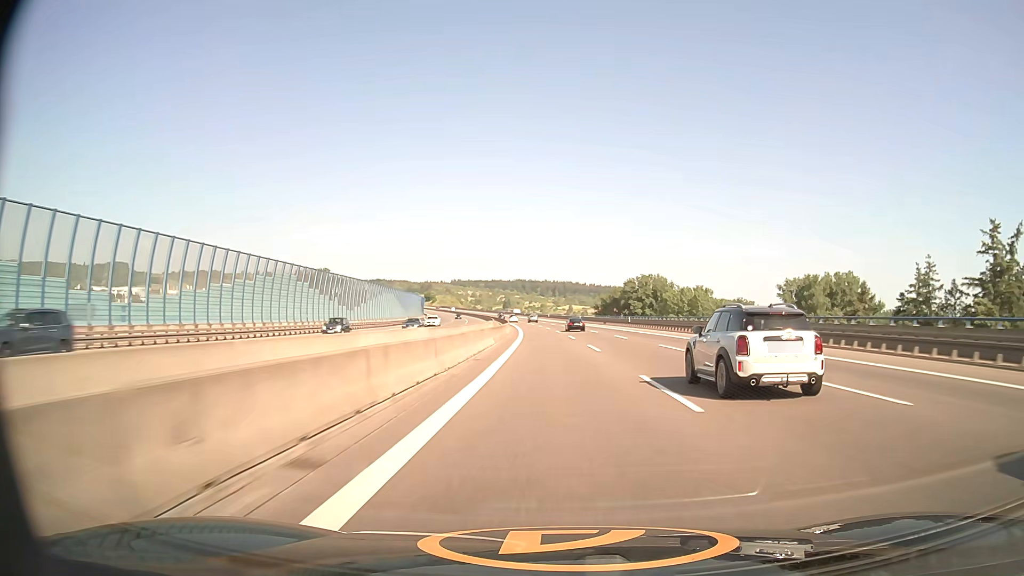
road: motorway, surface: asphalt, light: Day
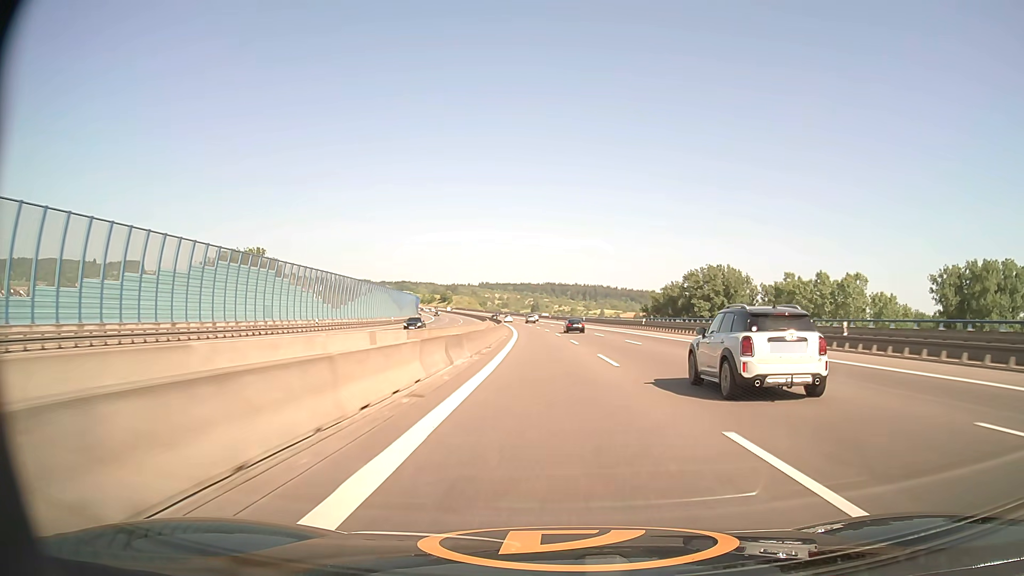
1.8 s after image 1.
(-1.2, +61.4) m; -2°
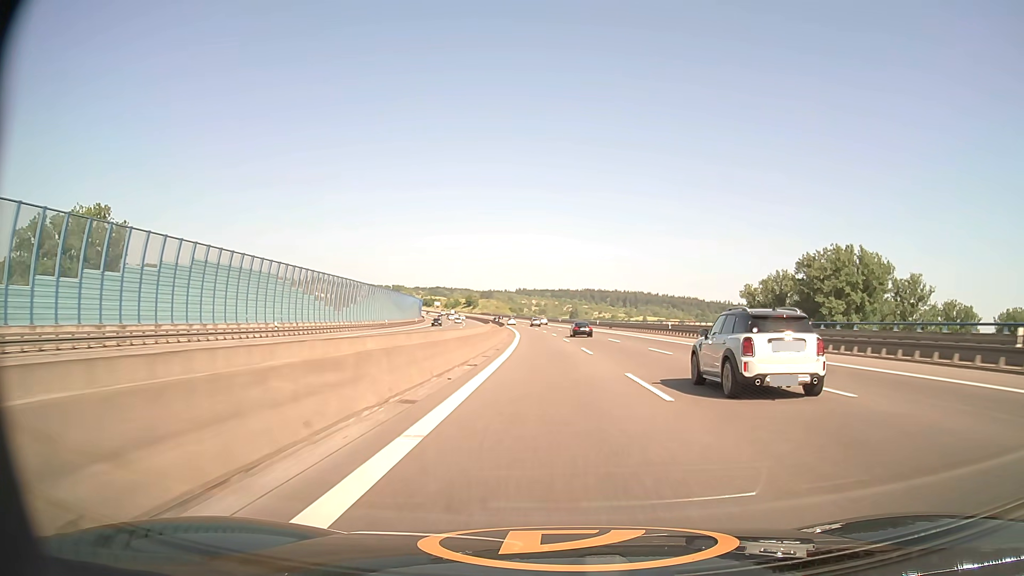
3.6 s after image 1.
(-1.7, +61.3) m; -3°
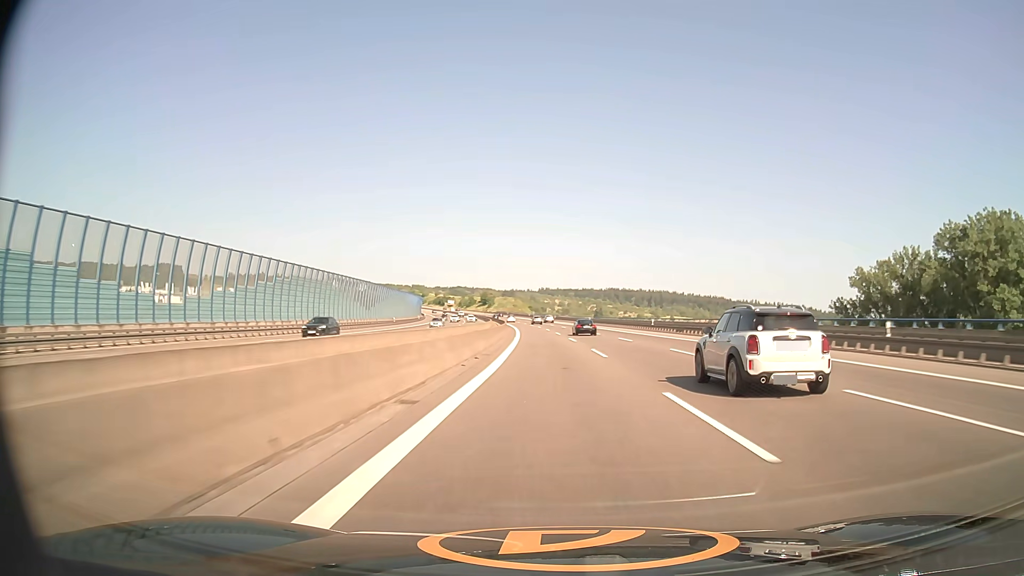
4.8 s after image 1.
(-0.7, +41.0) m; -2°
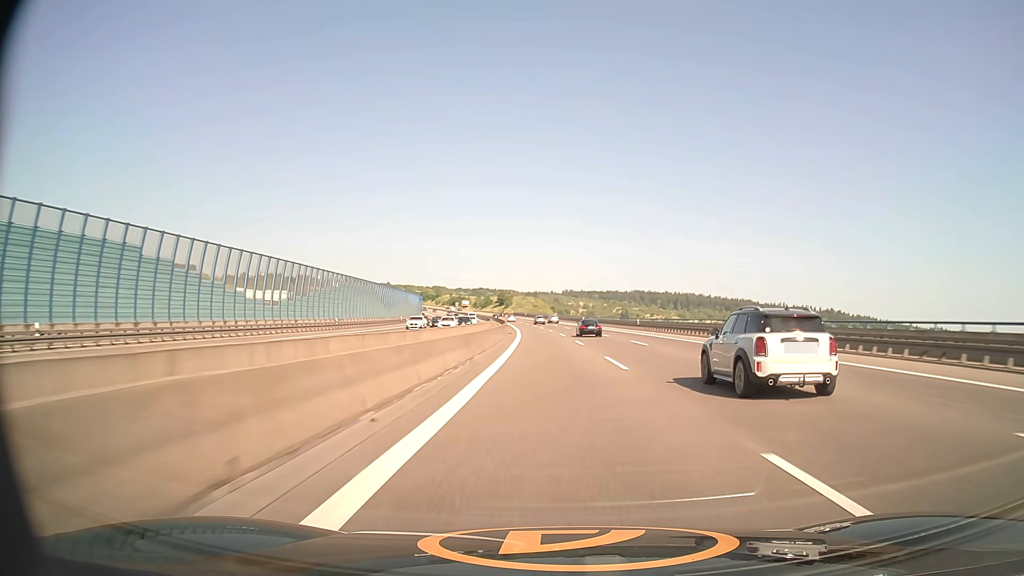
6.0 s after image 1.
(-0.7, +40.9) m; -2°
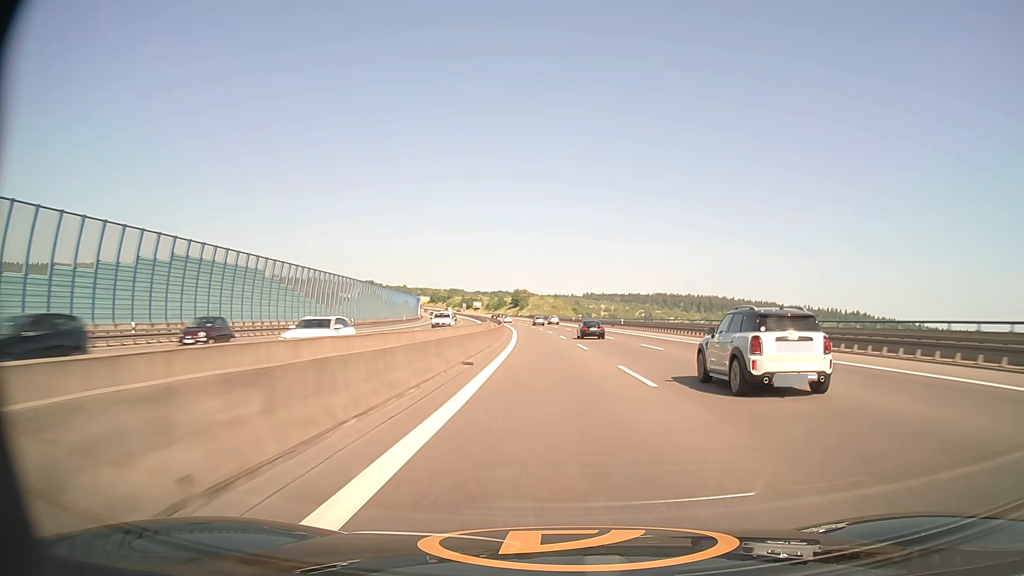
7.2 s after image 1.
(-0.7, +40.6) m; -2°
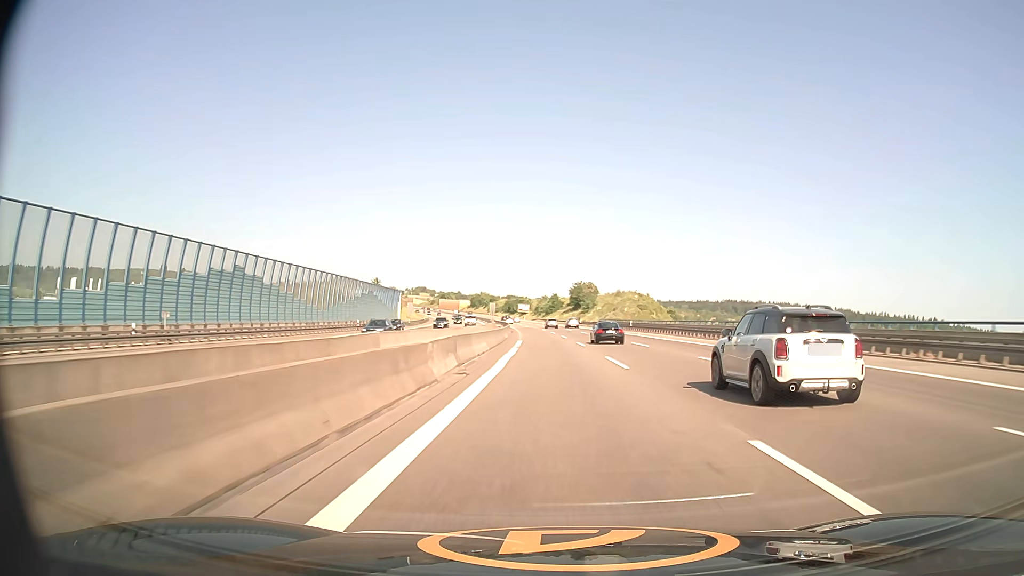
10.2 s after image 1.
(-4.6, +101.0) m; -5°
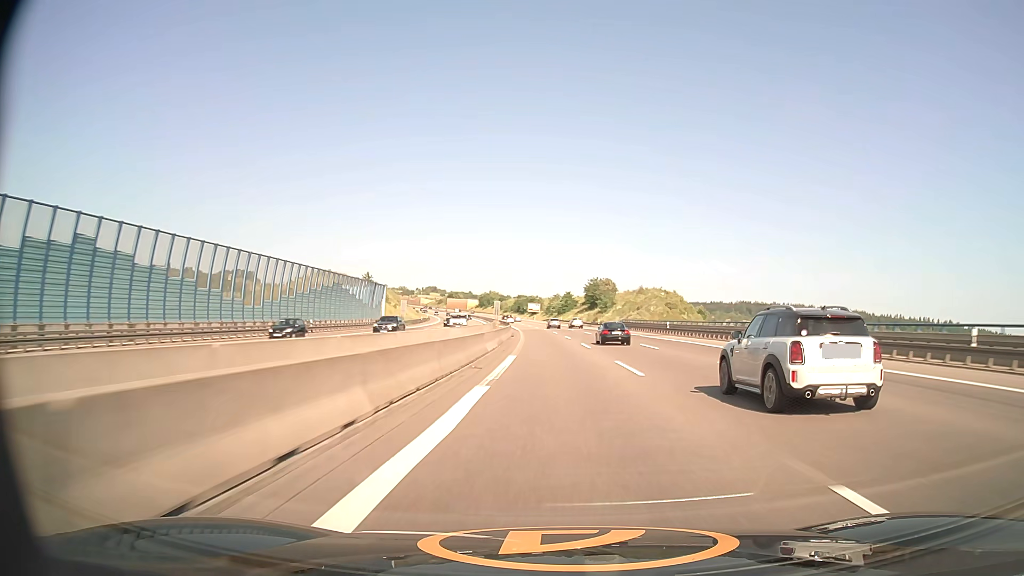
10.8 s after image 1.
(-0.2, +20.1) m; -1°
(0, +10) (0, +20) (0, +30) (-1, +40) (-1, +50) (-1, +60) (-2, +70) (-2, +80) (-3, +90) (-4, +100) m
